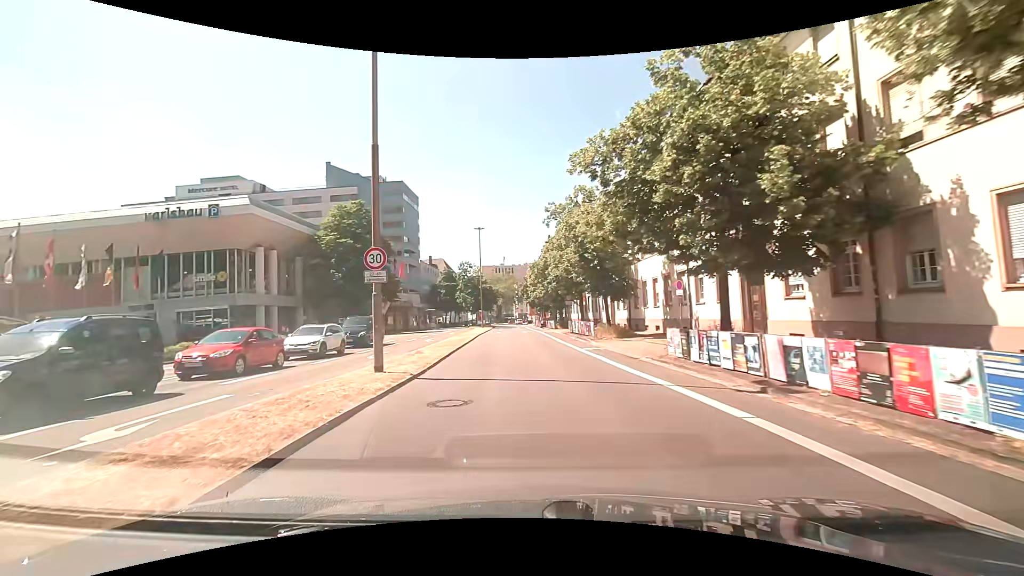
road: primary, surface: asphalt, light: Day
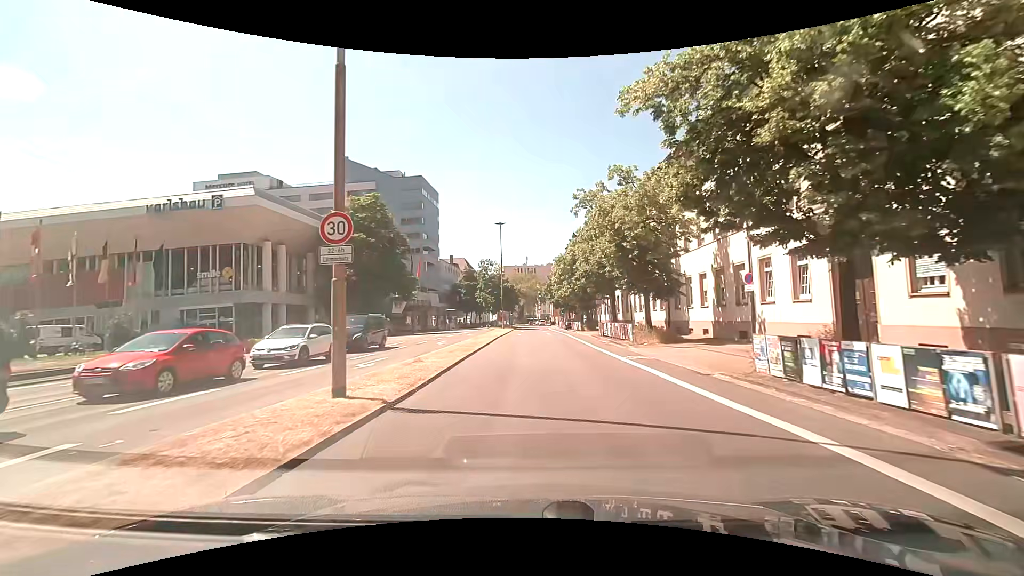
(-0.1, +4.4) m; -2°
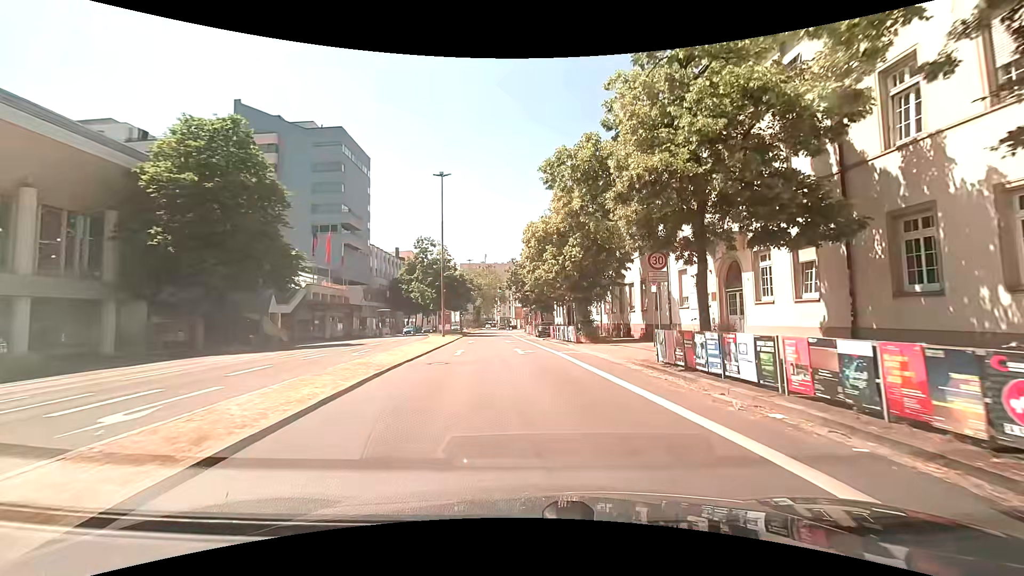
(+0.2, +23.6) m; +4°
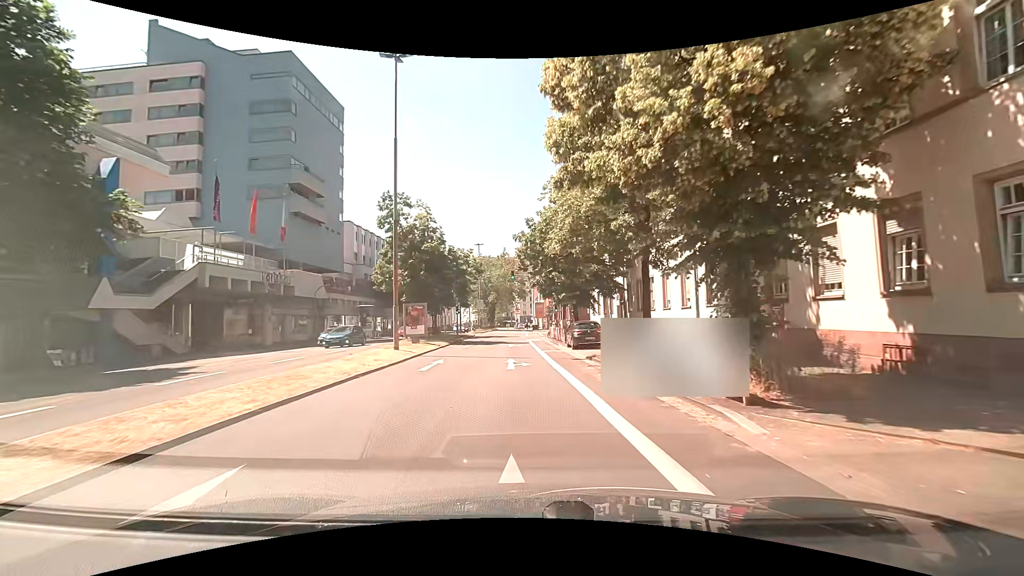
(+0.1, +20.5) m; -1°
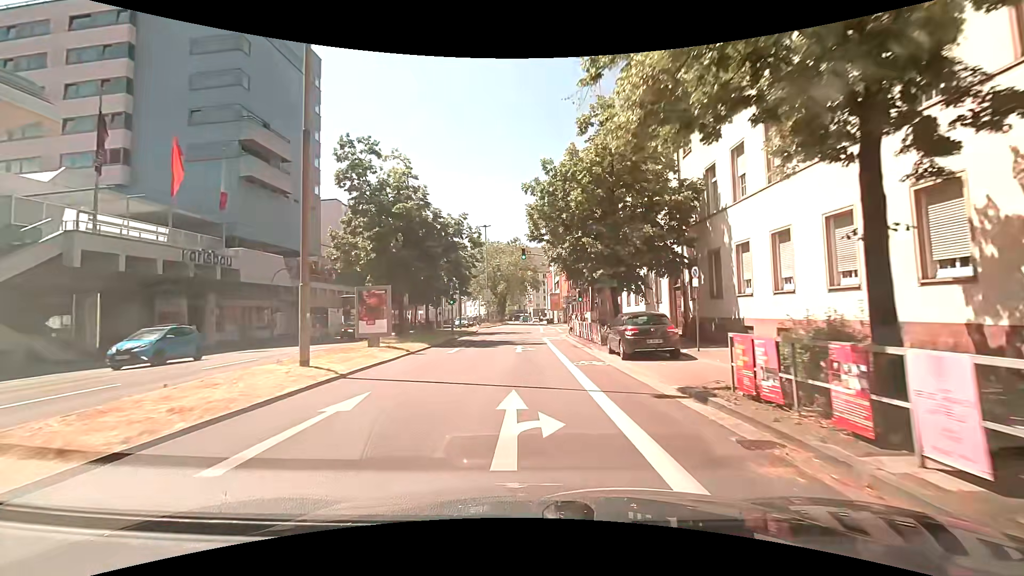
(-0.2, +10.6) m; -2°
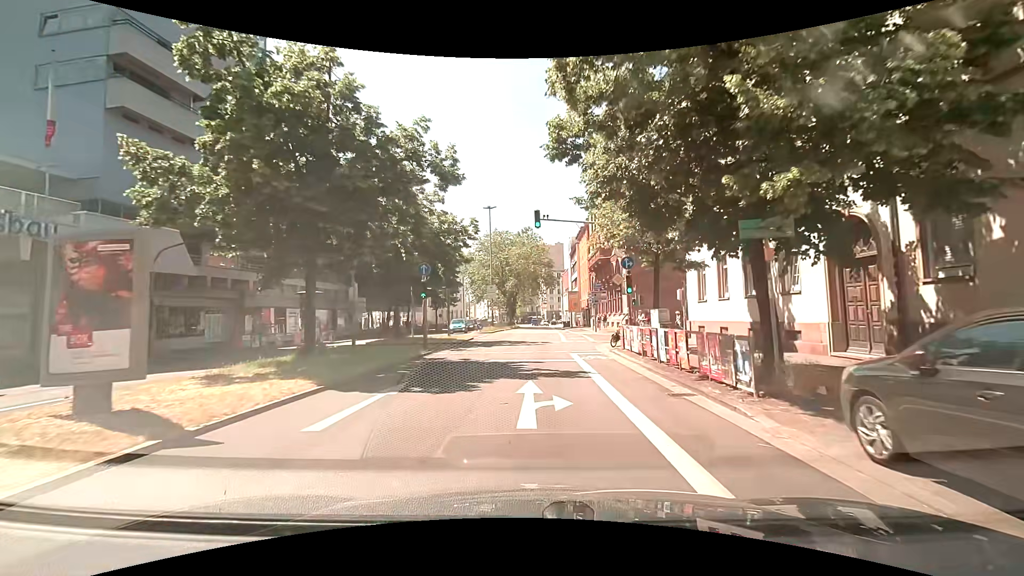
(-0.1, +13.2) m; 0°
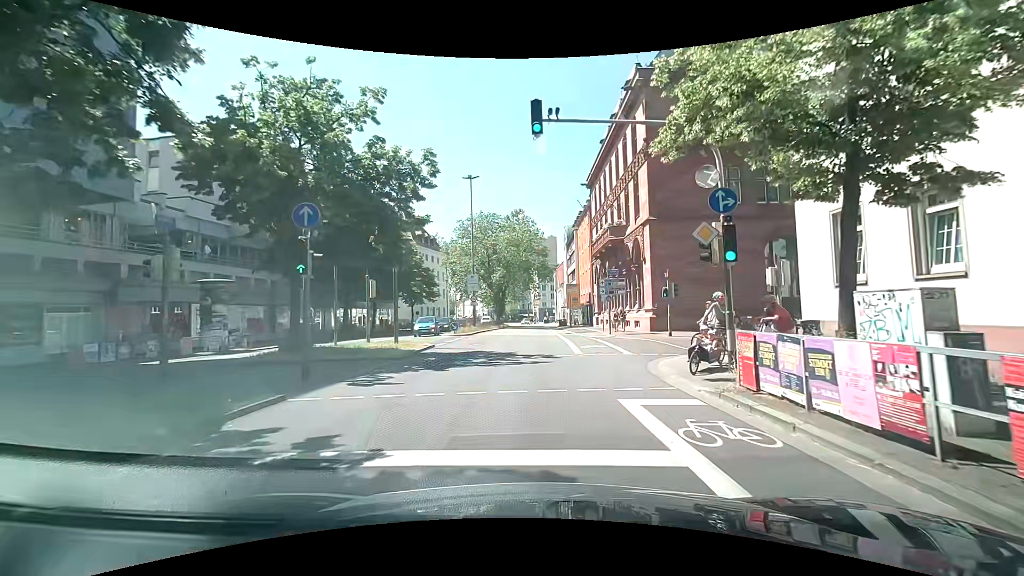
(-0.2, +11.5) m; +1°
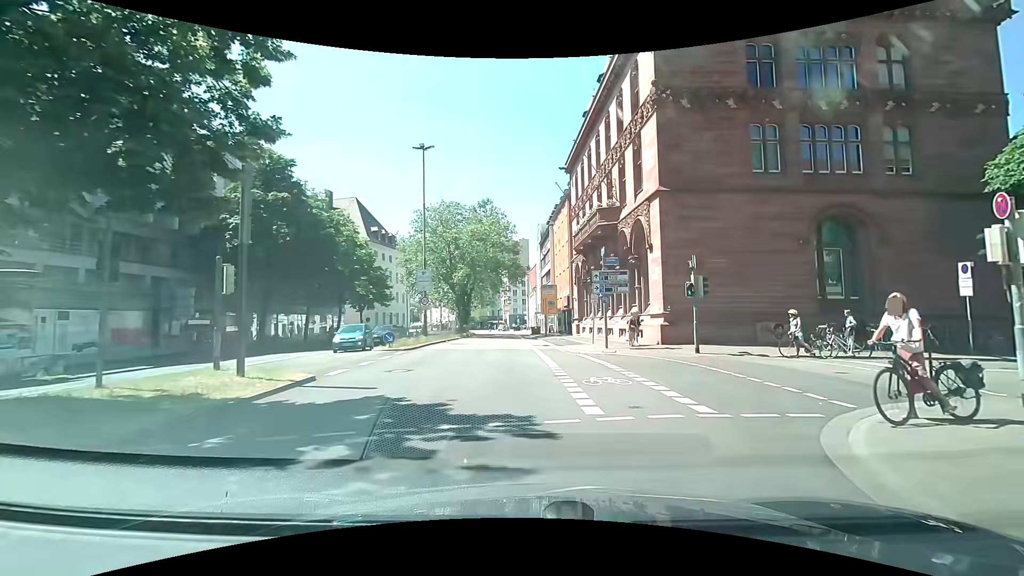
(+0.2, +9.5) m; +3°
(+2, +9) (+11, +14) (+21, +15) (+31, +16) (+41, +17) (+51, +17) (+61, +17) (+71, +18) (+81, +19) (+91, +19) m
